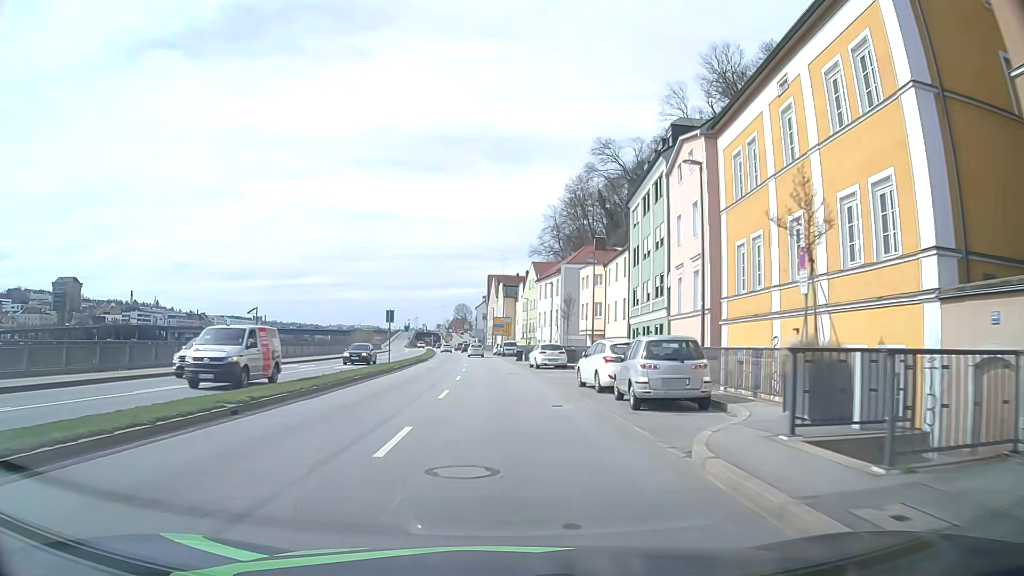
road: primary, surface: asphalt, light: Day
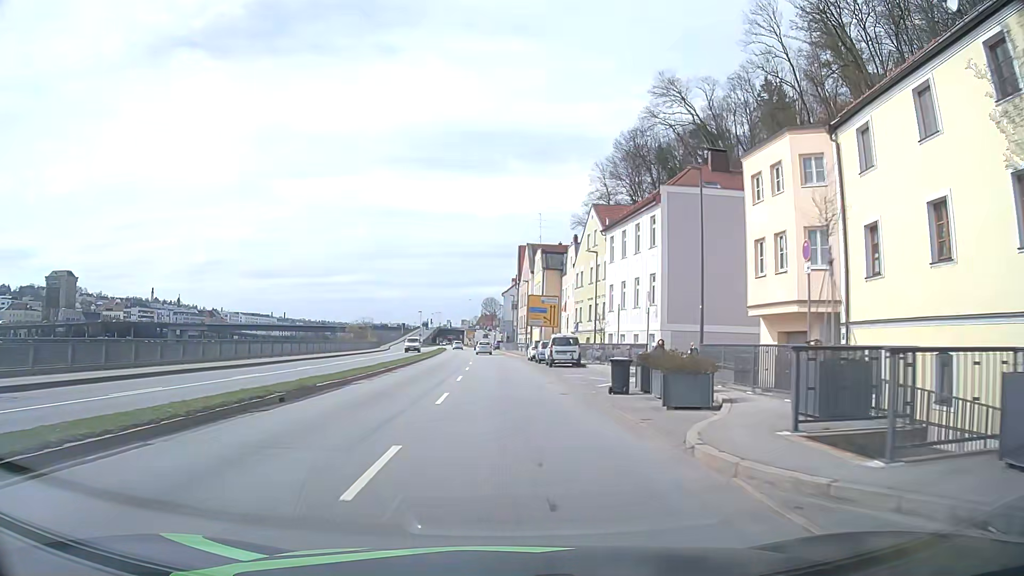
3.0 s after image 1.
(-0.6, +38.4) m; -2°
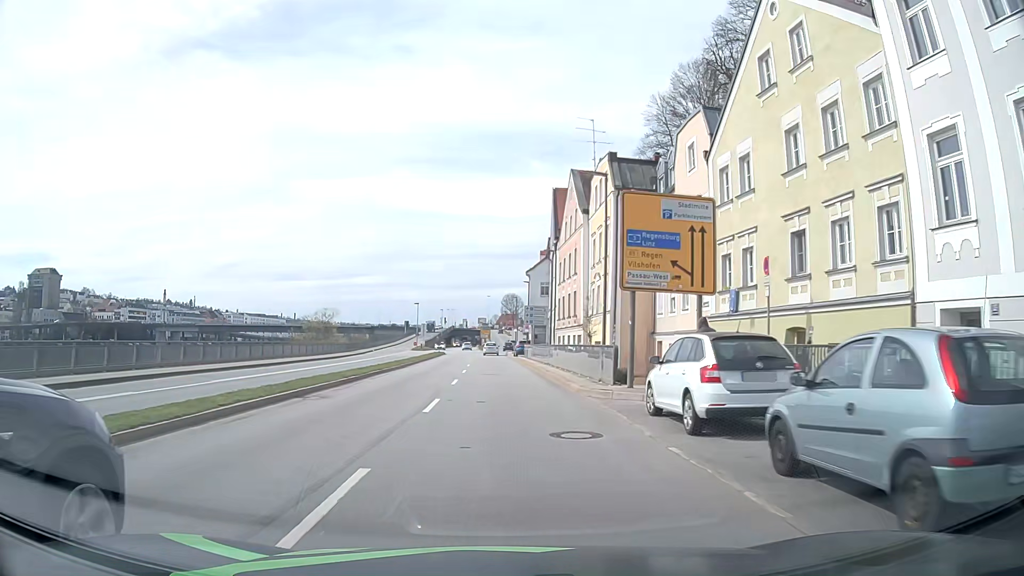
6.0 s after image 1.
(-0.5, +37.7) m; -2°
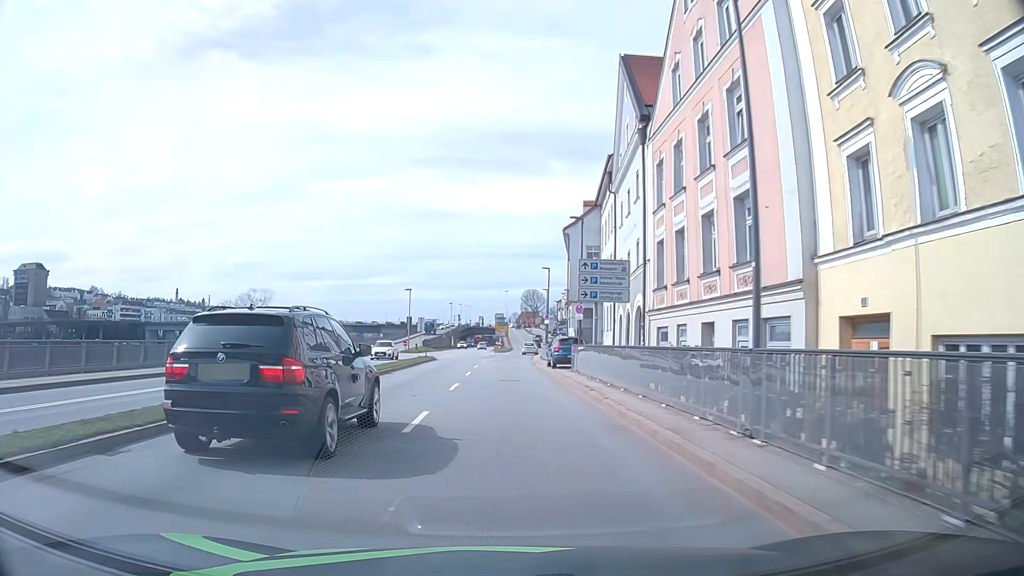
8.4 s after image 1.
(-0.5, +29.9) m; -2°
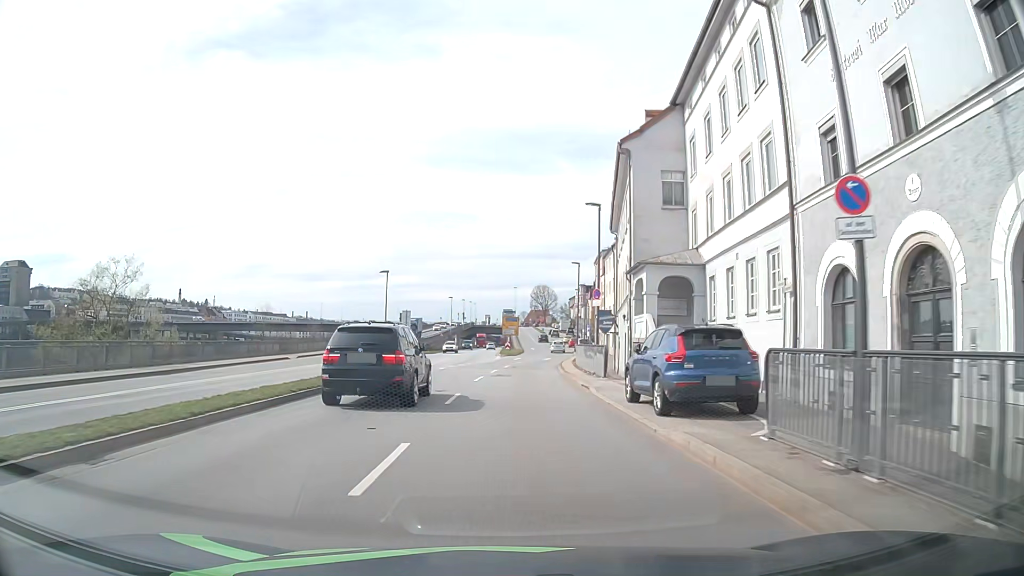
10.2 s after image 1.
(-0.2, +22.3) m; -1°
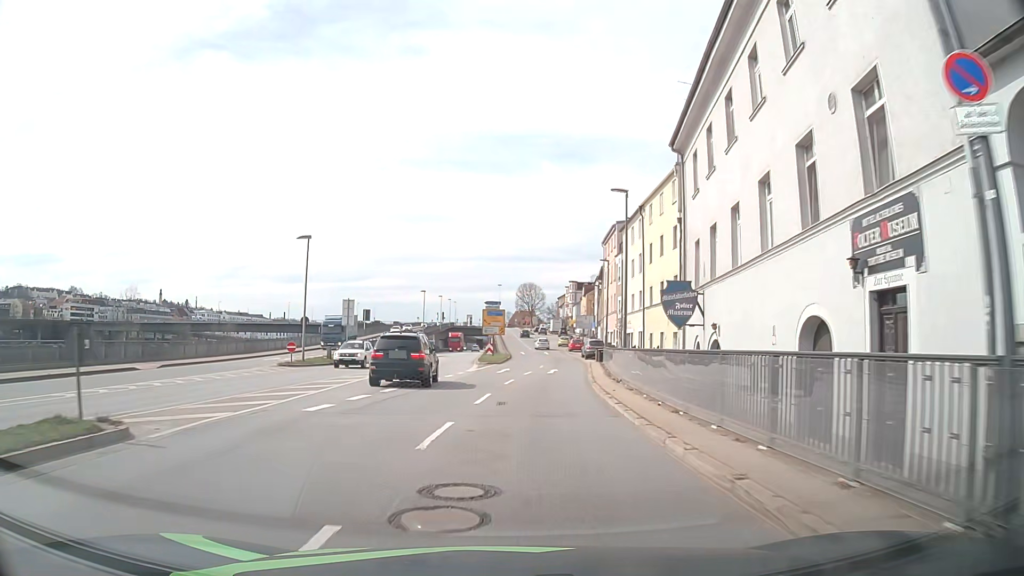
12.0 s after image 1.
(+0.2, +22.0) m; +1°
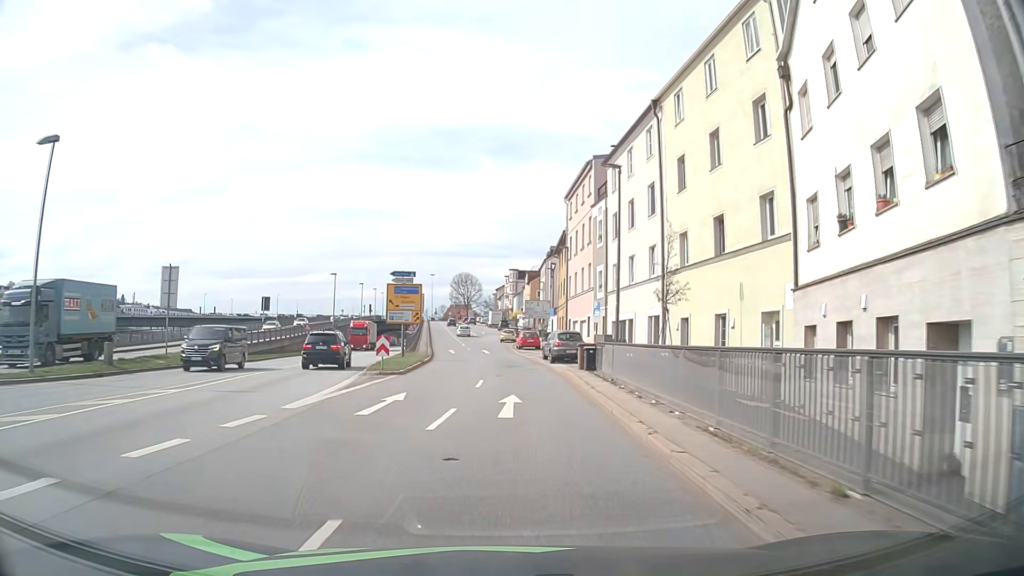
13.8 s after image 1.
(+1.0, +22.0) m; +6°
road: primary_link
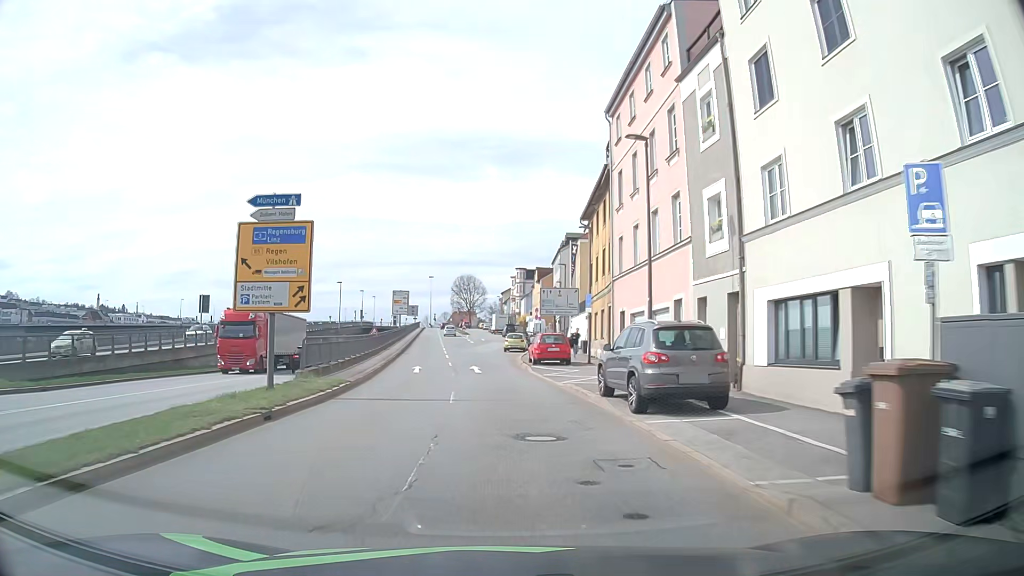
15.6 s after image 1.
(+0.1, +22.4) m; -1°
(0, +10) (-1, +20) (-1, +30) (-2, +40) (-3, +50) (-3, +60) (-3, +70) (-3, +80) (-3, +90) (-4, +100) m
